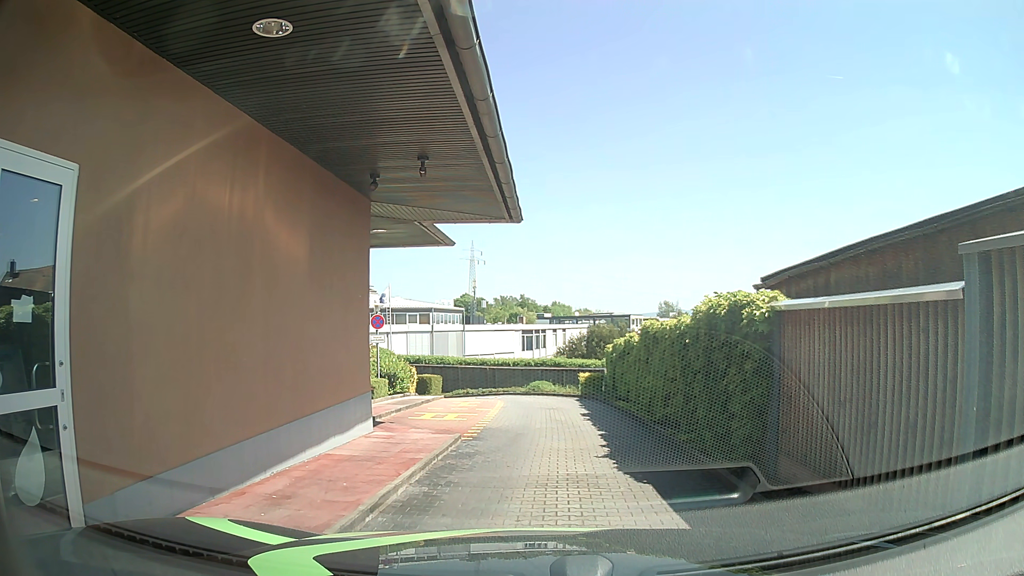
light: Day
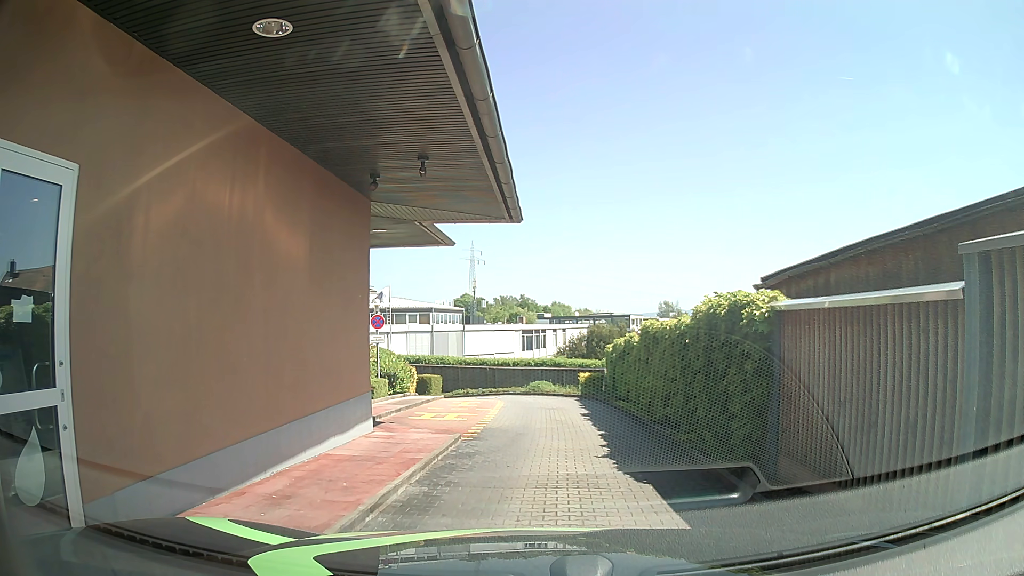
(0.0, 0.0) m; 0°
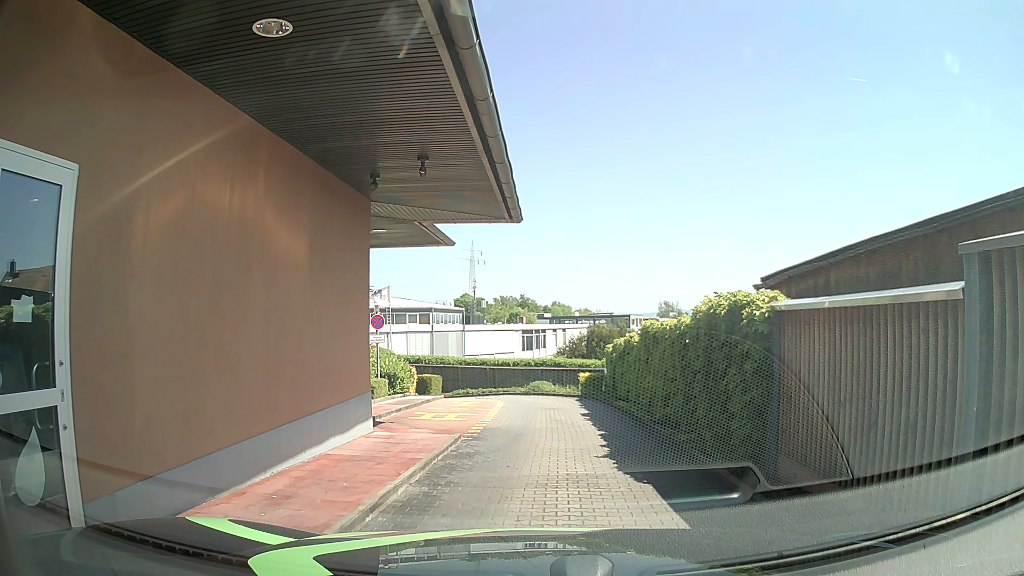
(0.0, 0.0) m; 0°
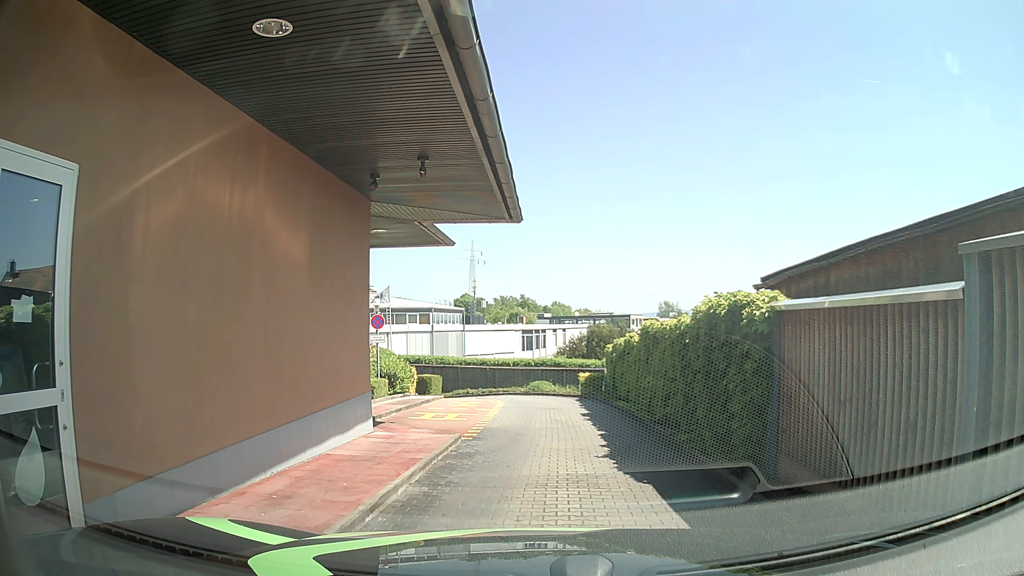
(0.0, 0.0) m; 0°
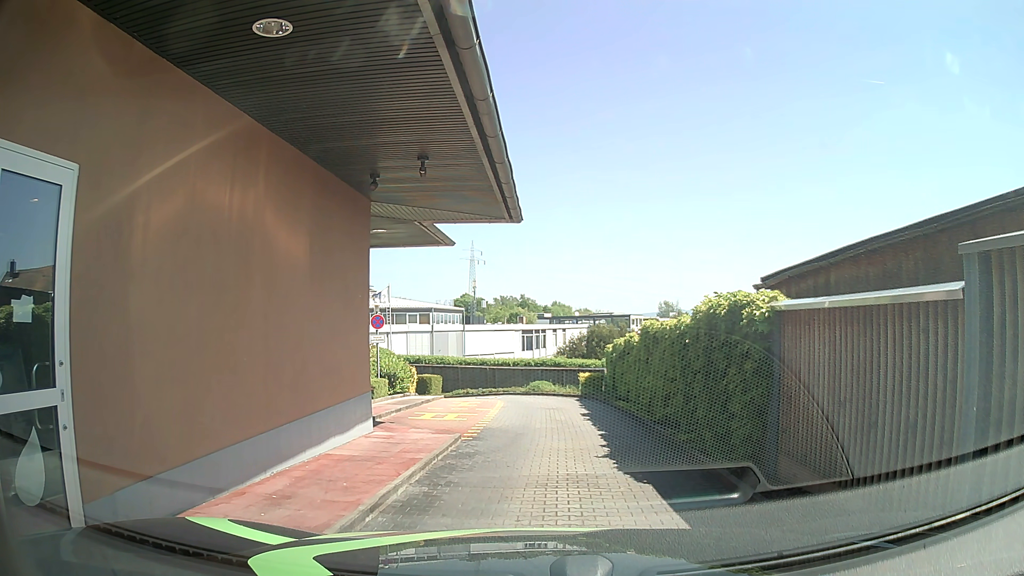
(0.0, 0.0) m; 0°
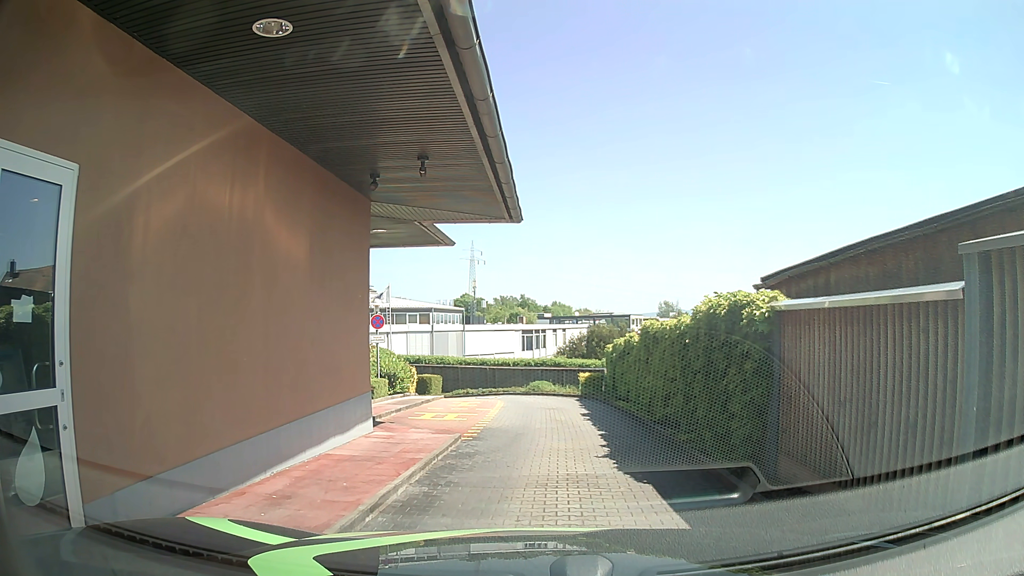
(0.0, 0.0) m; 0°
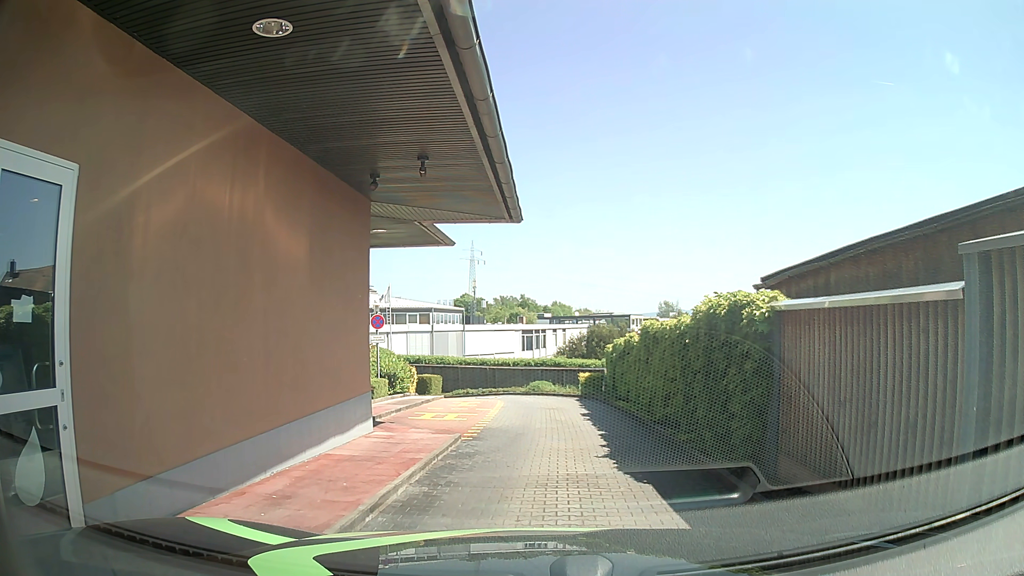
(0.0, 0.0) m; 0°
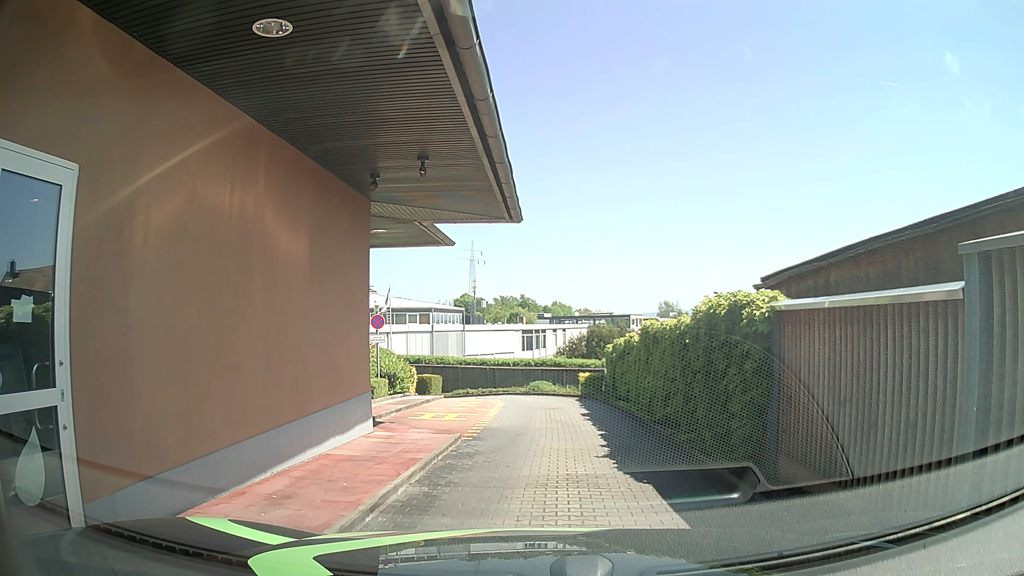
(0.0, 0.0) m; 0°
